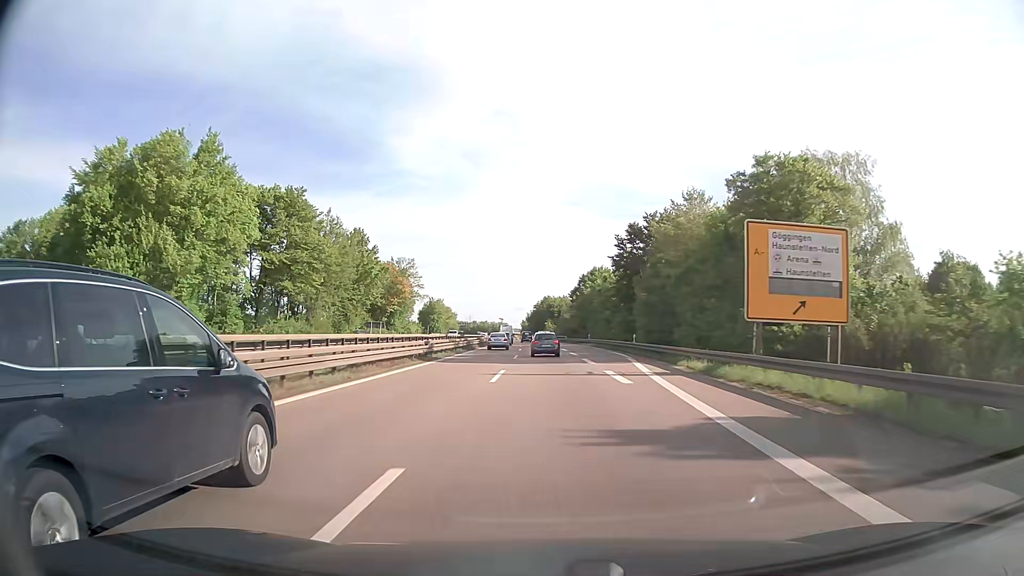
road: trunk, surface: asphalt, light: Day
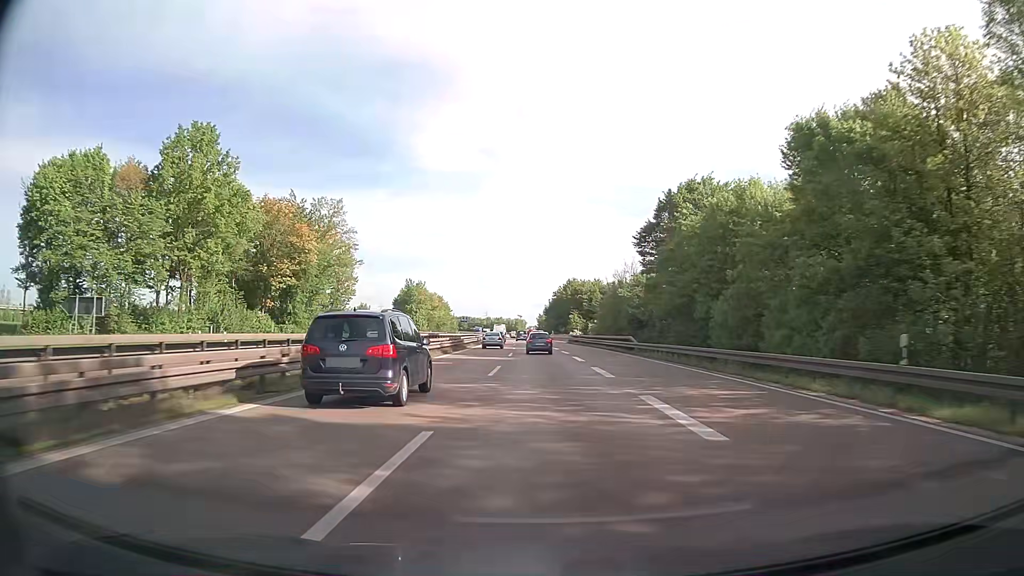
(-0.8, +69.7) m; -2°
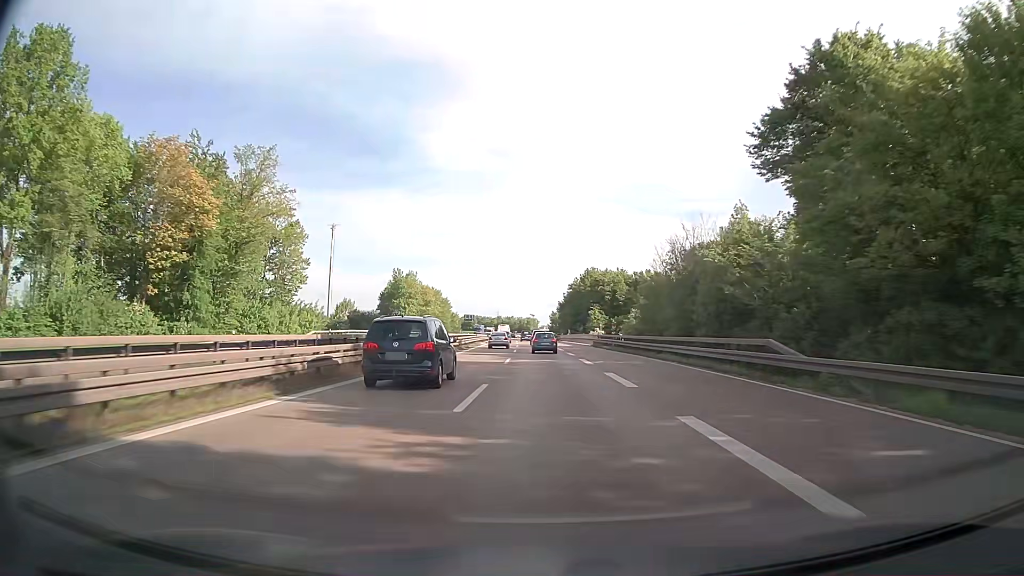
(-0.2, +27.6) m; -1°
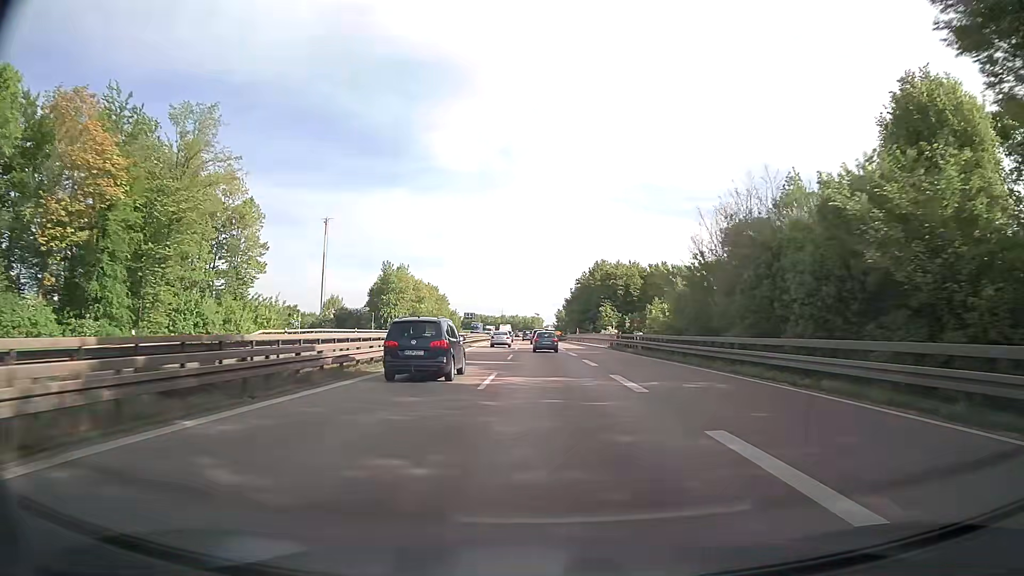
(-0.1, +13.7) m; -1°
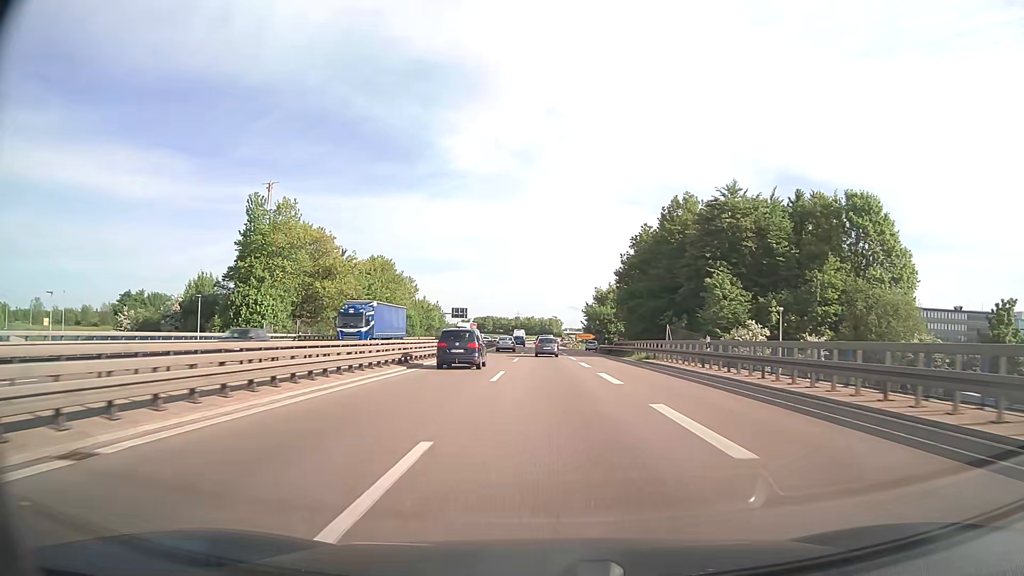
(-0.5, +67.4) m; -1°
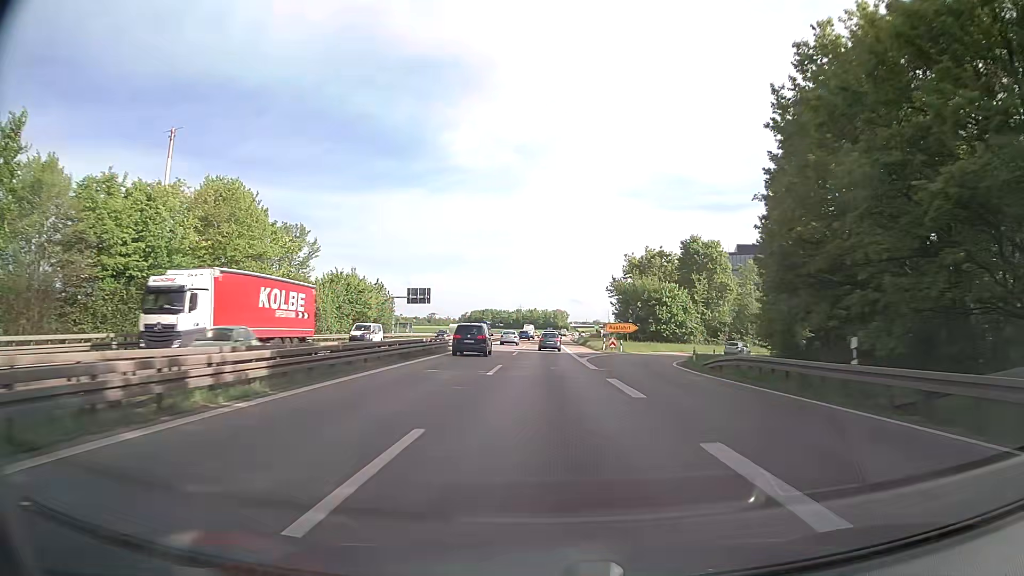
(0.0, +53.3) m; 0°
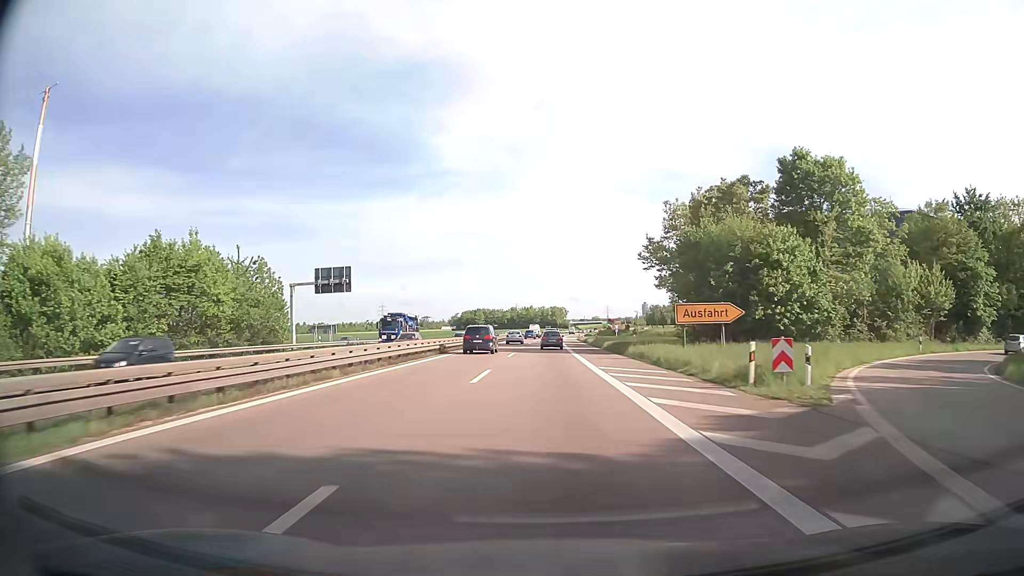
(+0.1, +39.6) m; 0°
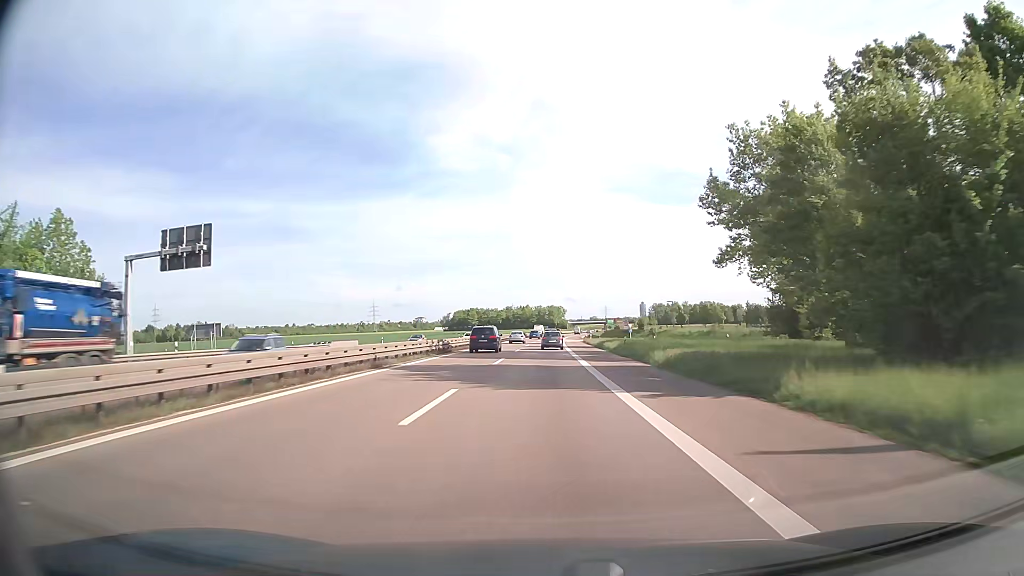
(+0.1, +26.1) m; 0°
(0, +10) (0, +20) (0, +30) (0, +40) (0, +50) (0, +60) (0, +70) (+1, +80) (+1, +90) (+1, +100) m
